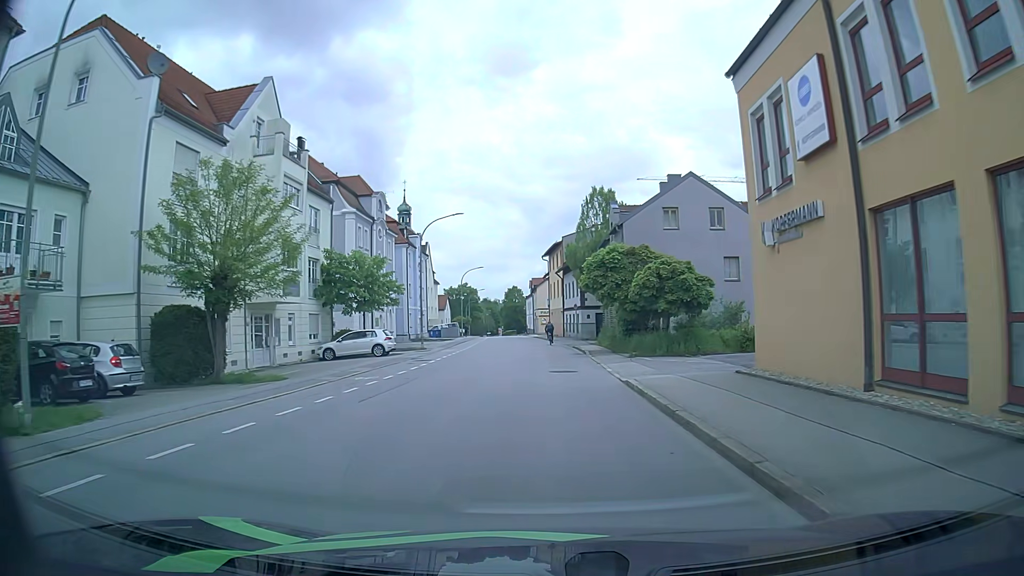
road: tertiary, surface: asphalt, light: Day
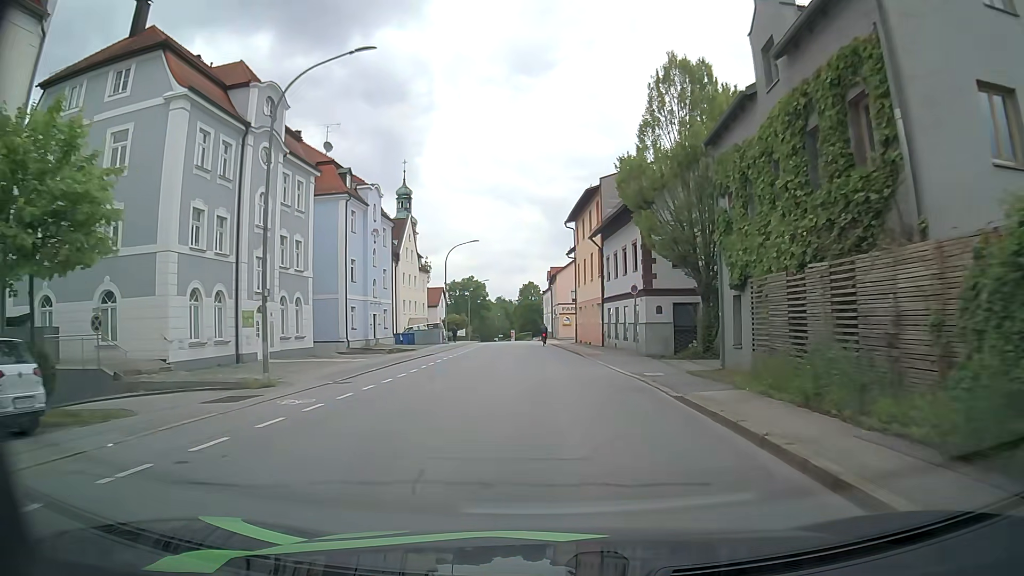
(-0.3, +27.9) m; -2°
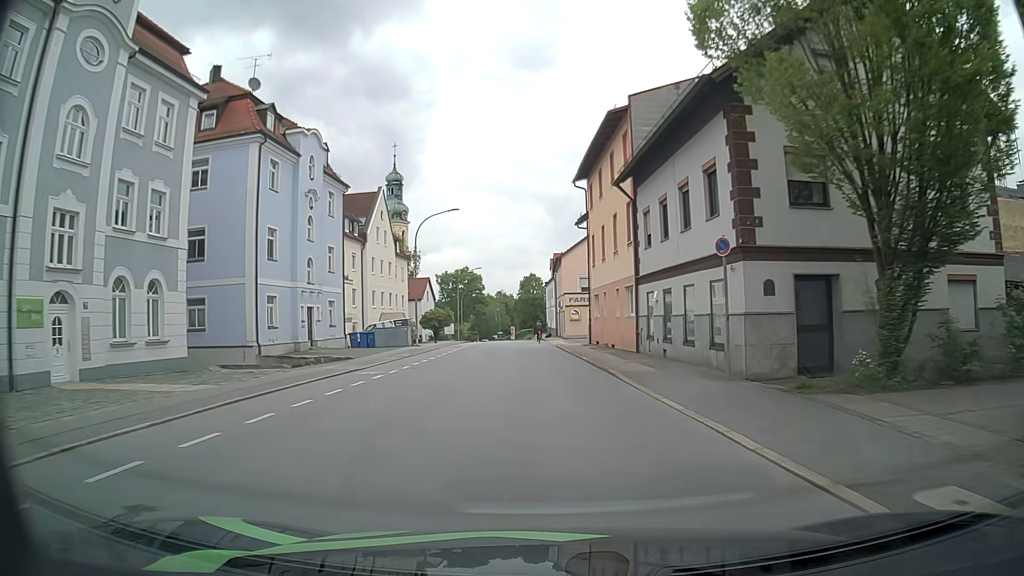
(+0.1, +14.3) m; 0°
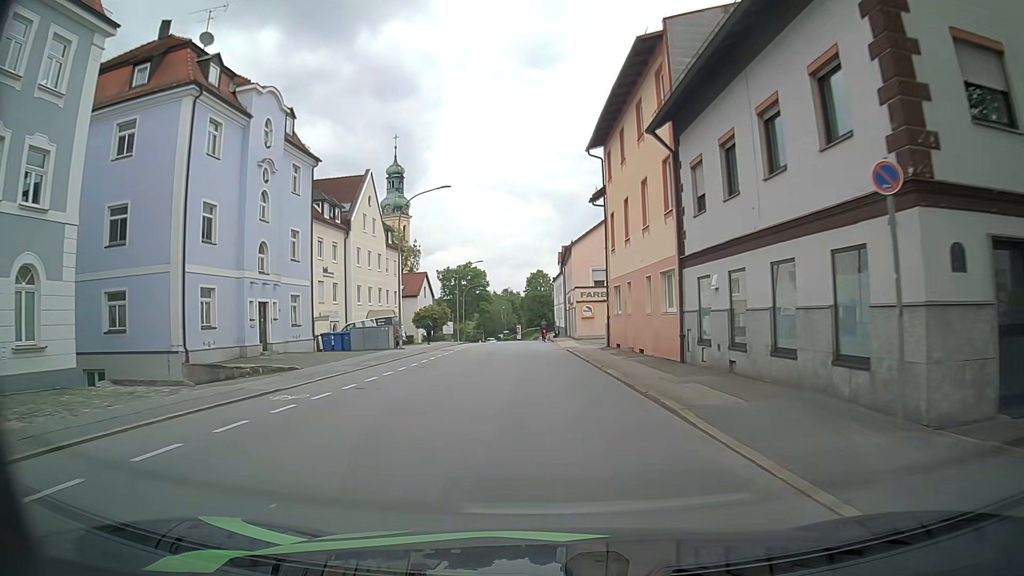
(0.0, +7.1) m; -1°
(0, +10) (0, +20) (0, +30) (0, +40) (-1, +50) (-1, +60) (-1, +70) (-1, +80) (-2, +90) (-2, +100) m
